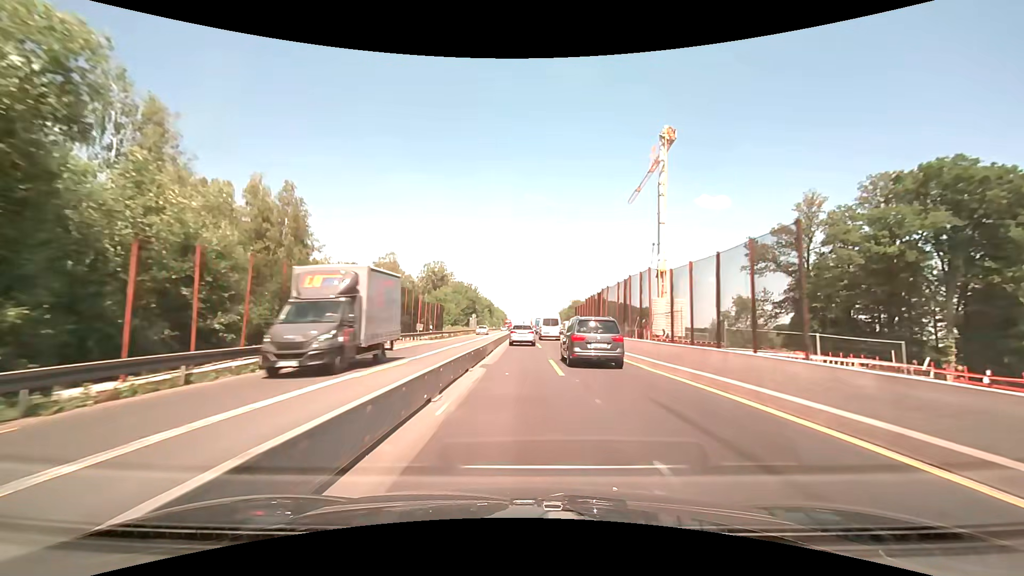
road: motorway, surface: concrete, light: Day
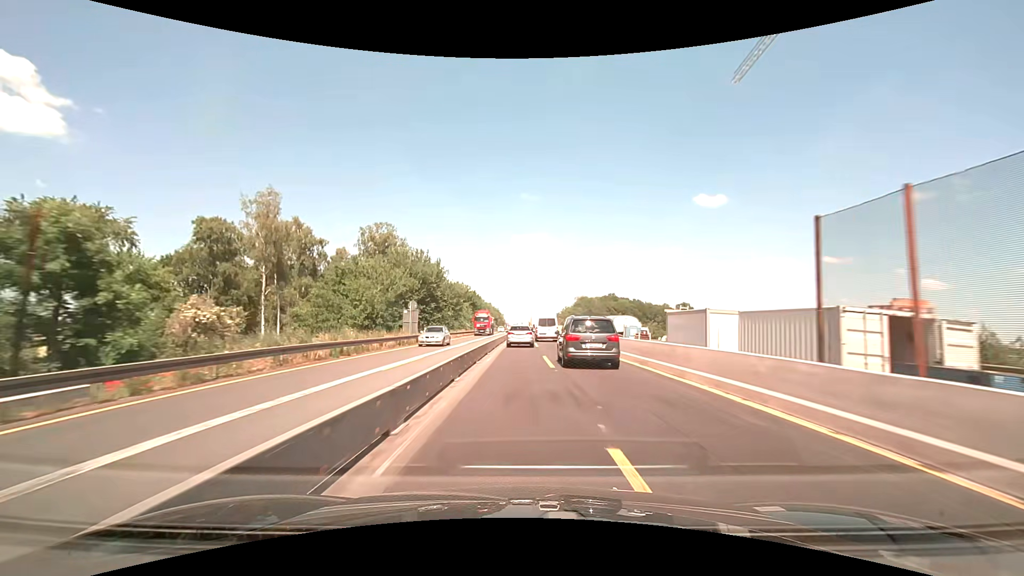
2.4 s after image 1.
(+0.2, +50.7) m; 0°
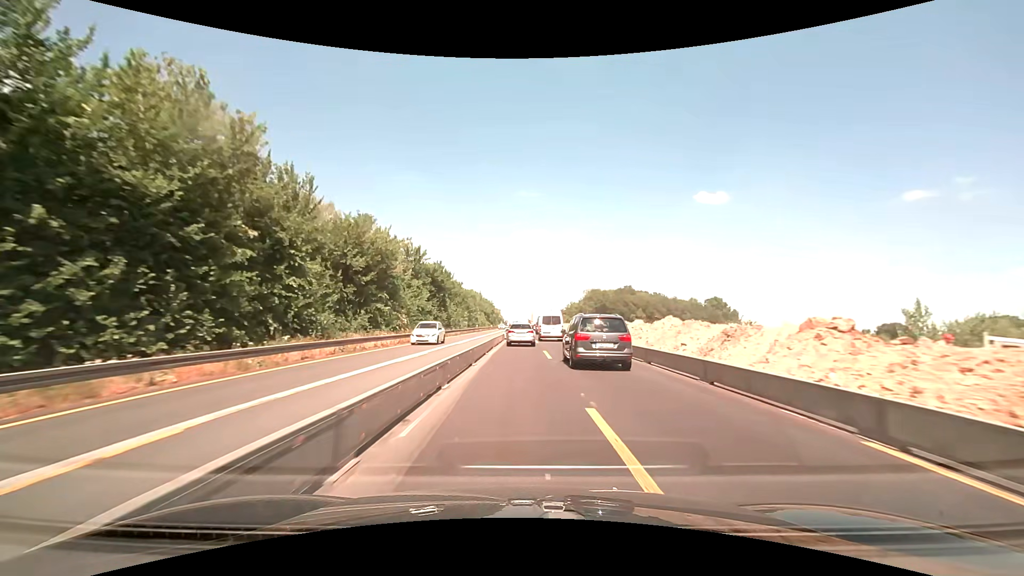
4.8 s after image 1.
(+0.1, +50.1) m; 0°
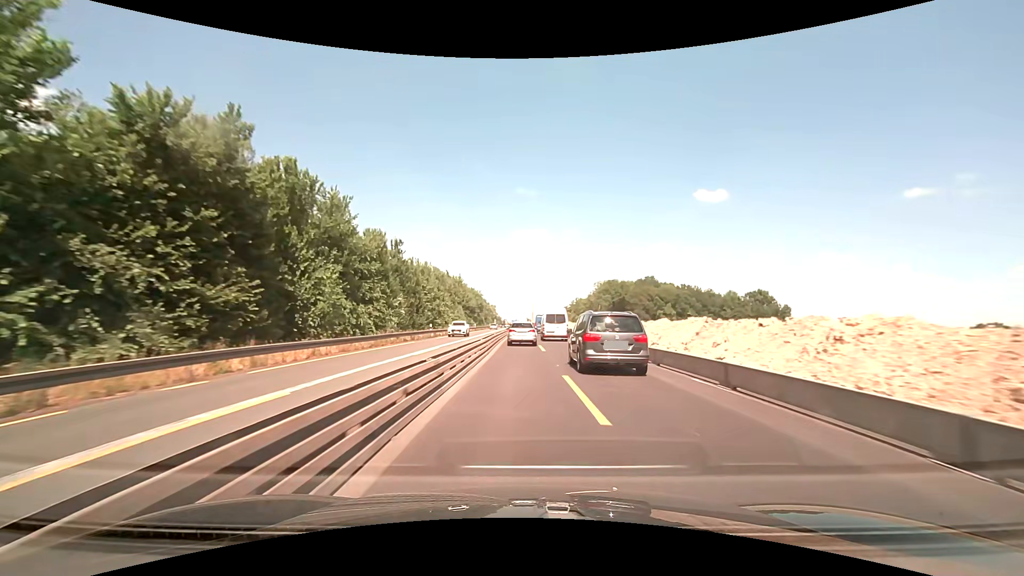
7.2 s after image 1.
(0.0, +49.3) m; 0°
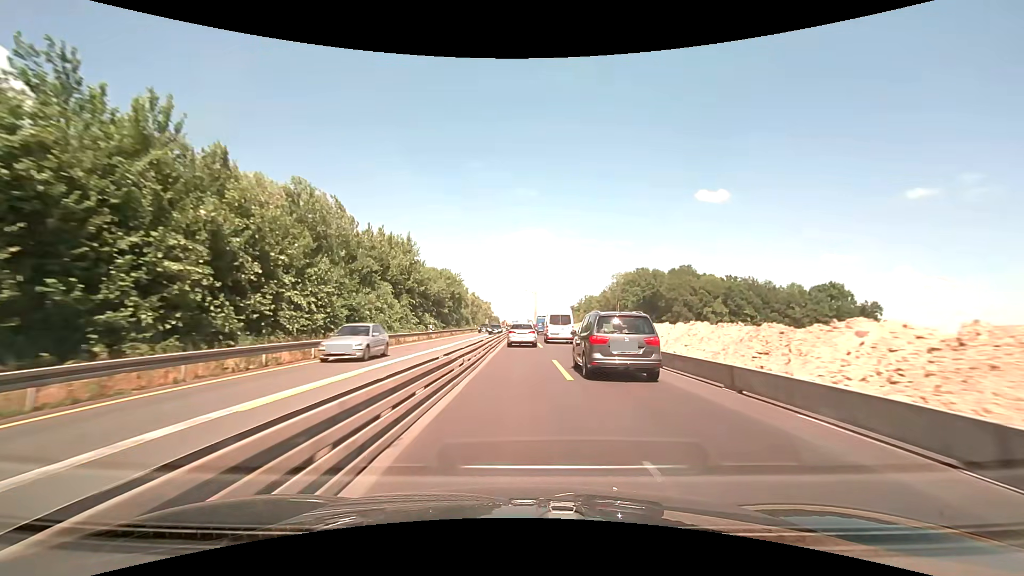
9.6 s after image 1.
(-0.2, +48.5) m; 0°
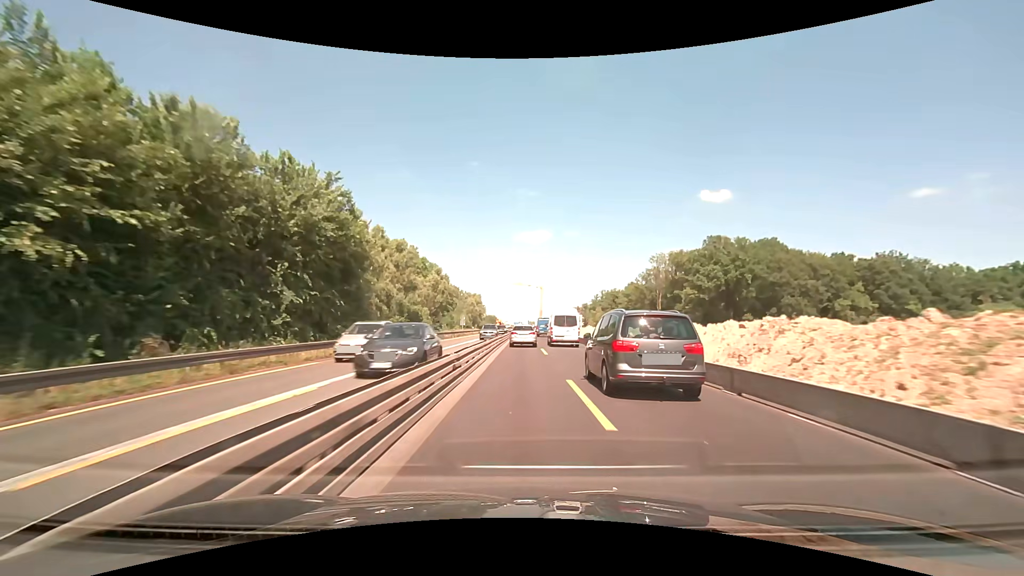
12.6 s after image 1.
(-0.1, +60.2) m; 0°
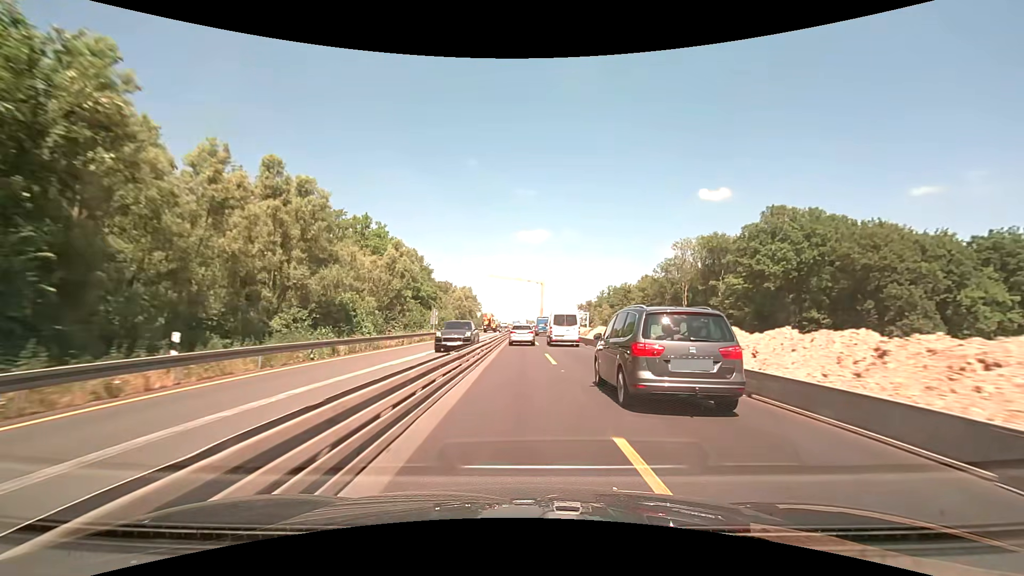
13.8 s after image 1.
(0.0, +24.6) m; 0°
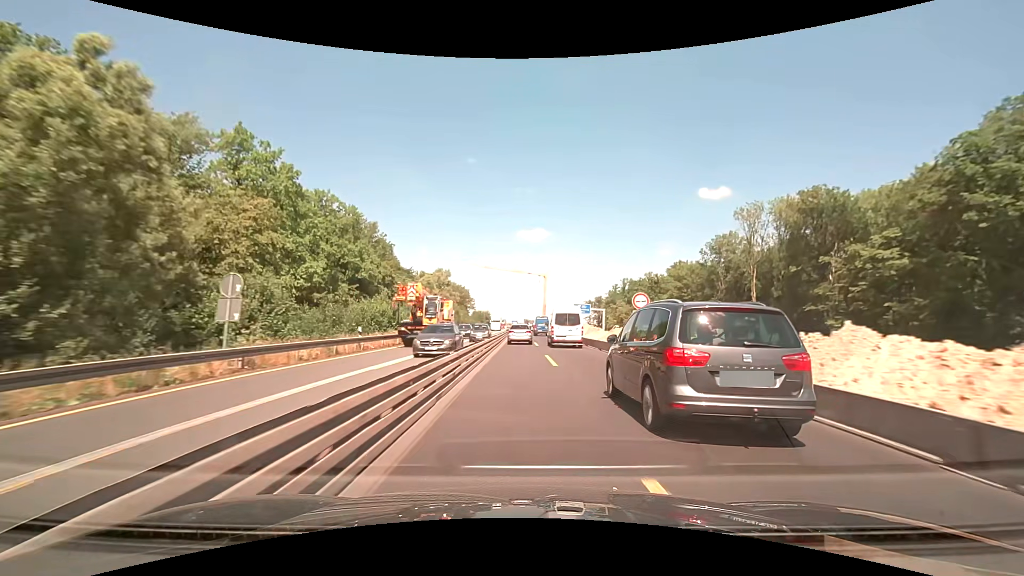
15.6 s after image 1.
(0.0, +37.3) m; 0°
(0, +10) (0, +20) (0, +30) (0, +40) (0, +50) (0, +60) (-1, +70) (-1, +80) (-1, +90) (-1, +100) m
